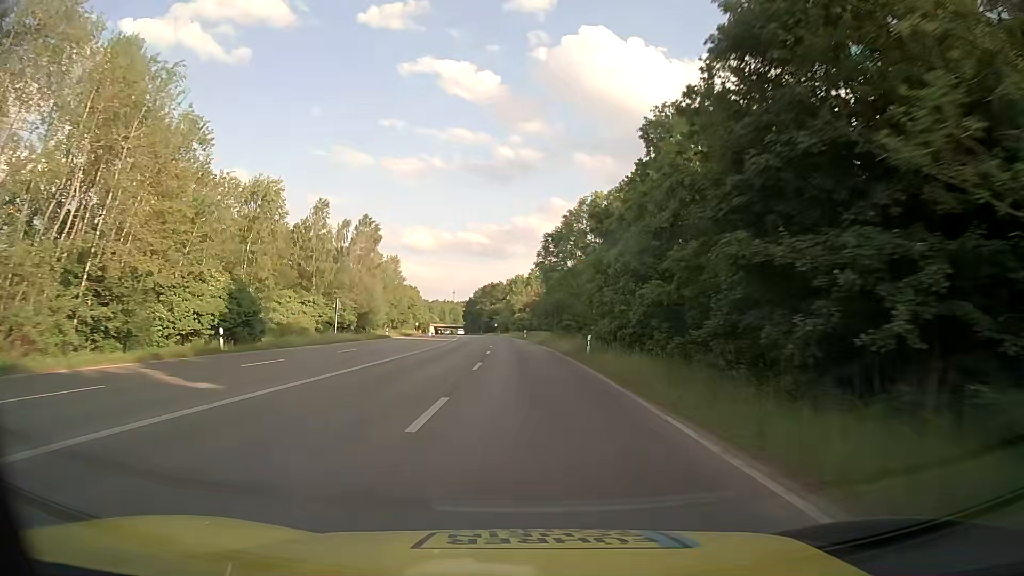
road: secondary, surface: asphalt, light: Day
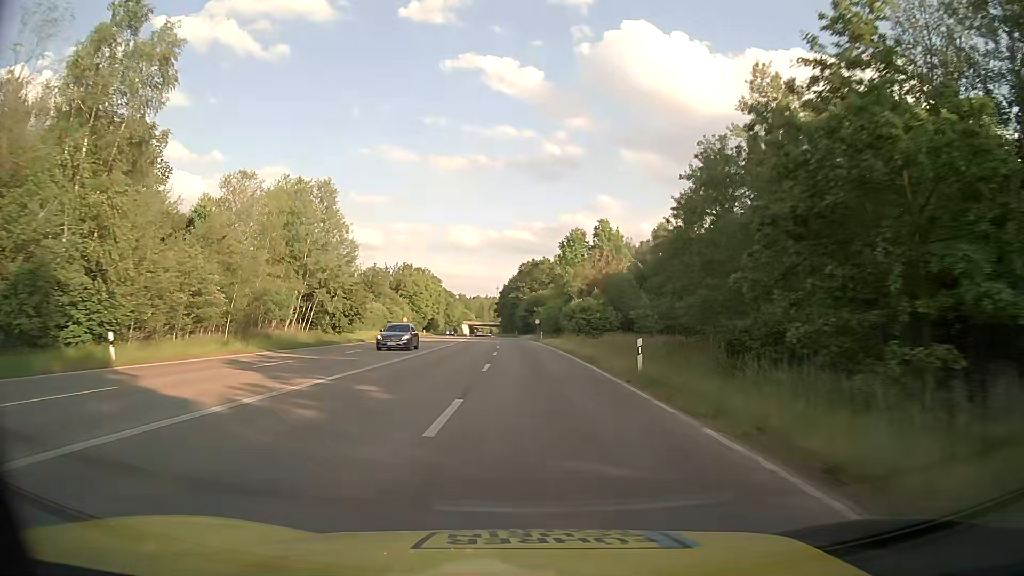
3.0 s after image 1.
(-2.0, +60.8) m; -4°
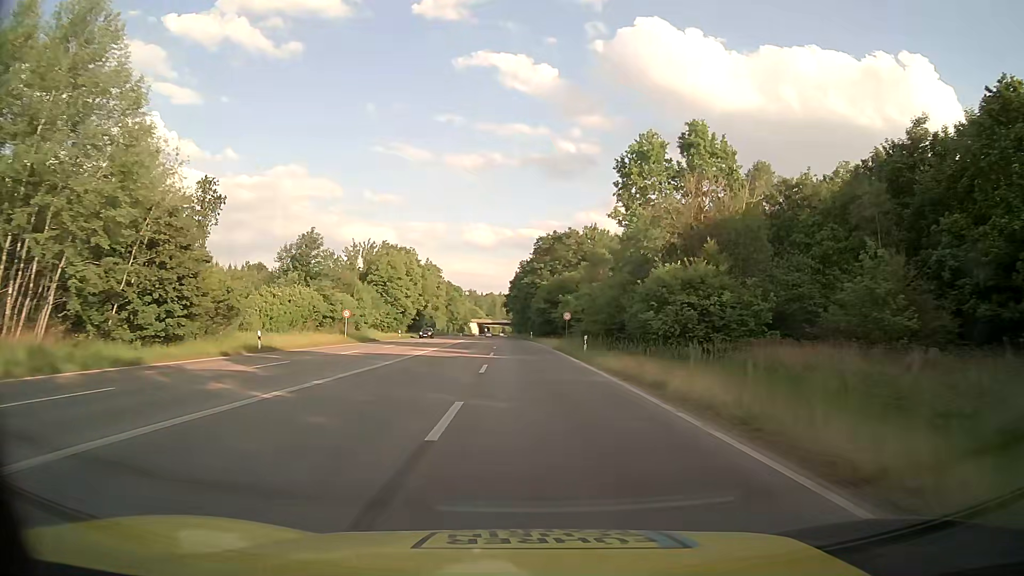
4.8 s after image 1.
(-0.6, +36.5) m; -1°
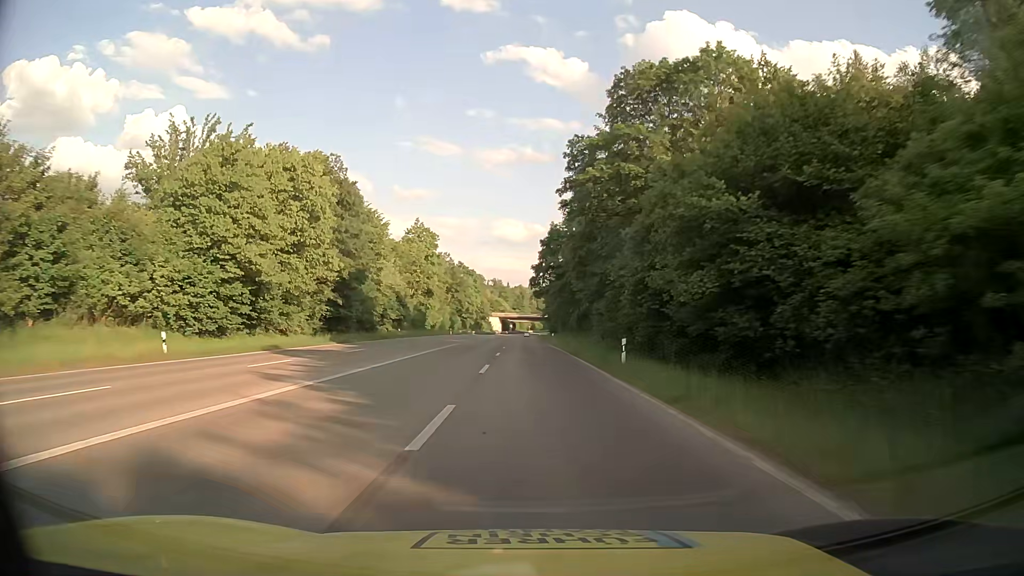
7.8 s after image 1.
(-1.4, +61.1) m; -3°
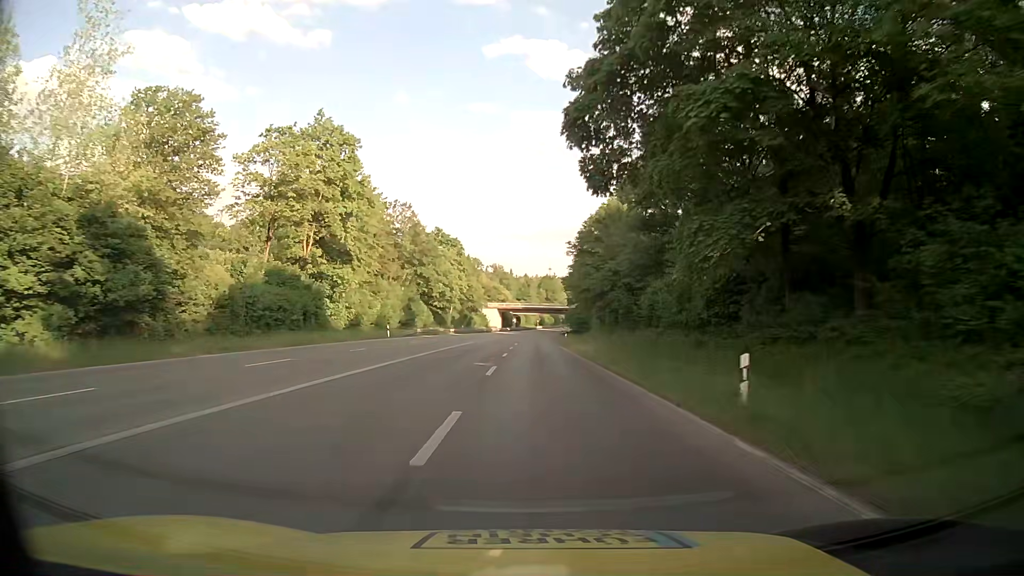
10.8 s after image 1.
(-0.6, +61.1) m; -1°
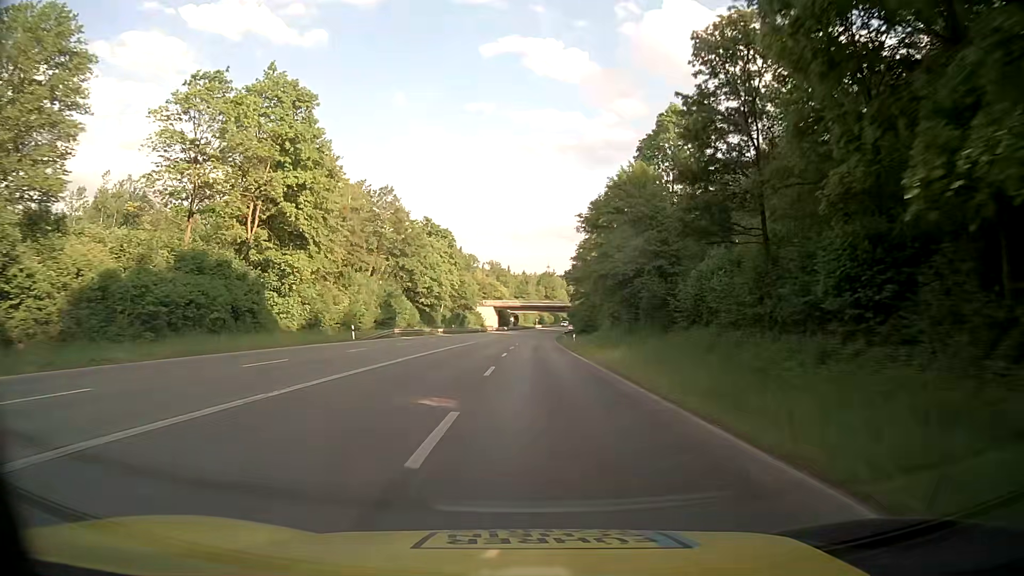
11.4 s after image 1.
(+0.1, +12.2) m; 0°
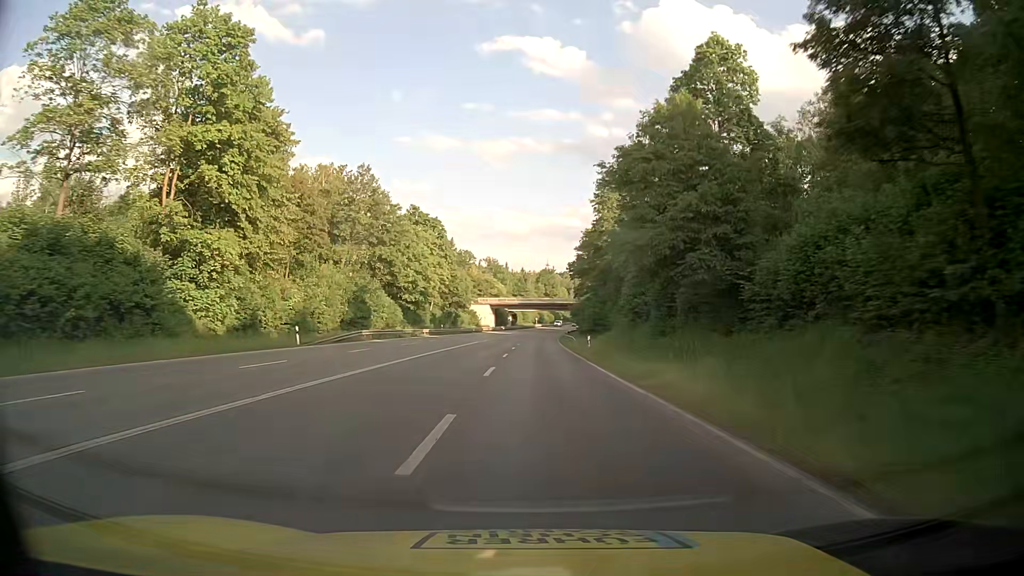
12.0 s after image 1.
(+0.1, +12.2) m; 0°
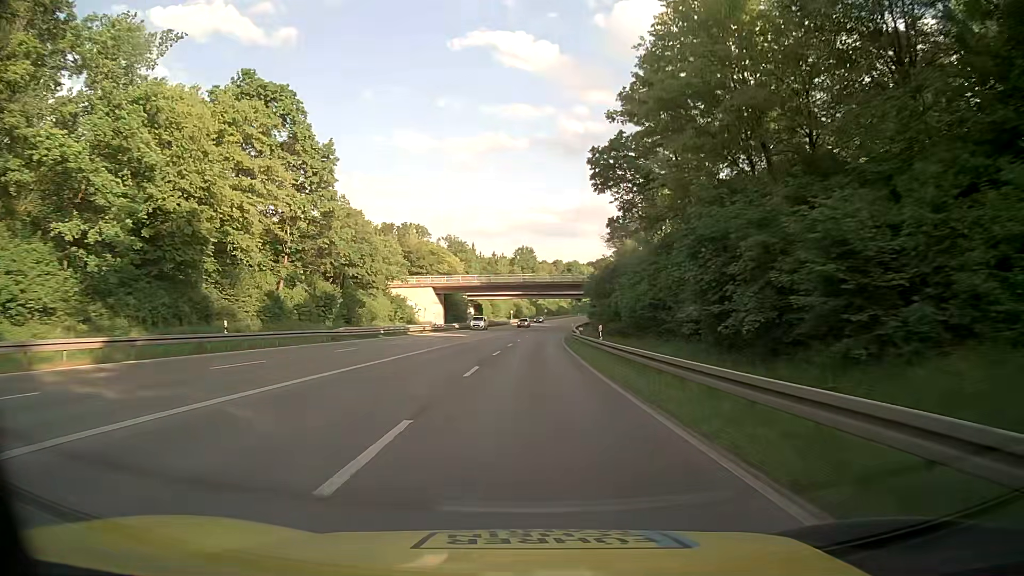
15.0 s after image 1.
(+1.3, +61.1) m; +3°
(0, +10) (0, +20) (0, +30) (0, +40) (0, +50) (+1, +60) (+1, +70) (+2, +80) (+3, +90) (+4, +100) m
